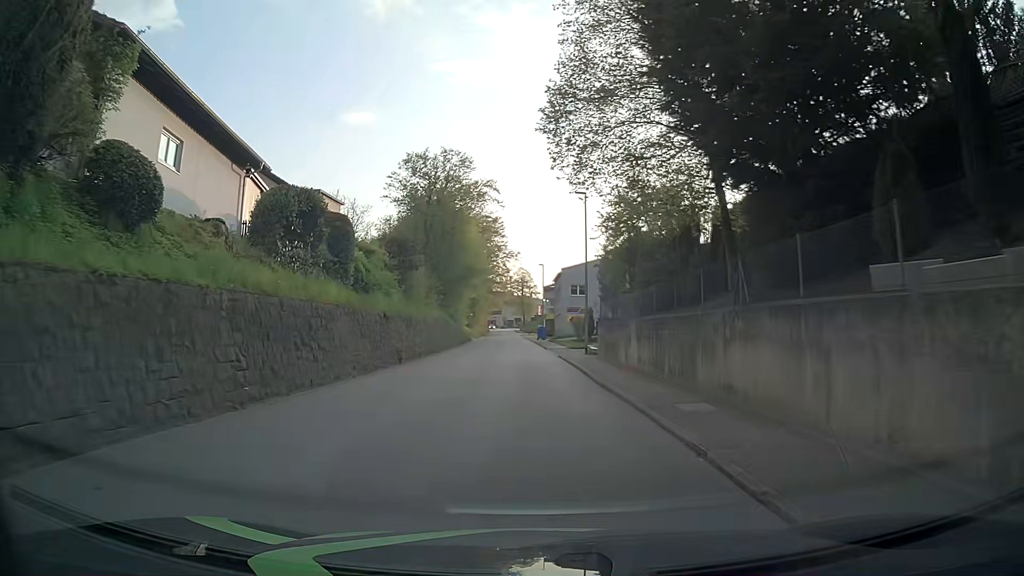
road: tertiary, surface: asphalt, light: Day
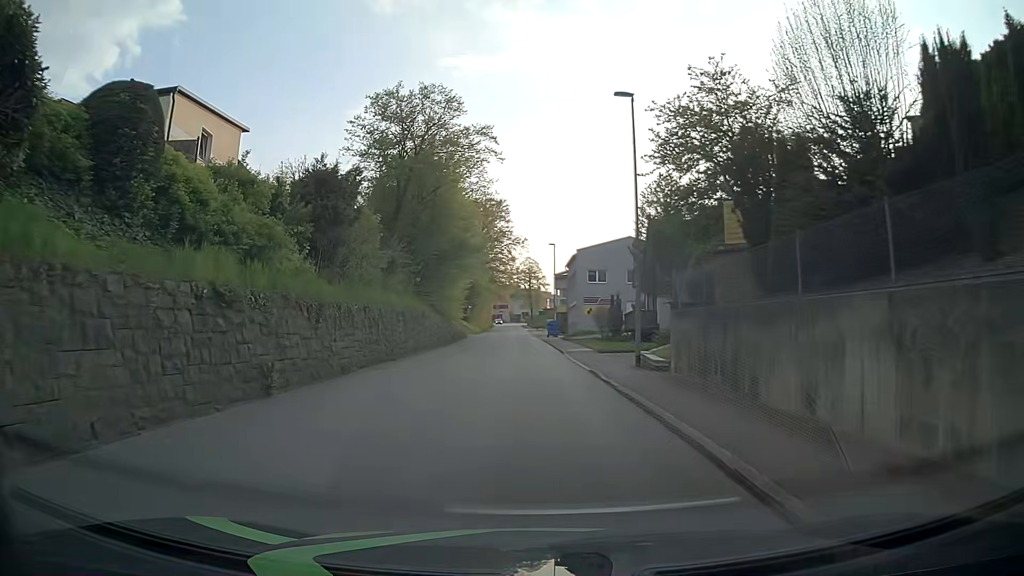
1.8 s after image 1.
(+0.1, +14.4) m; 0°
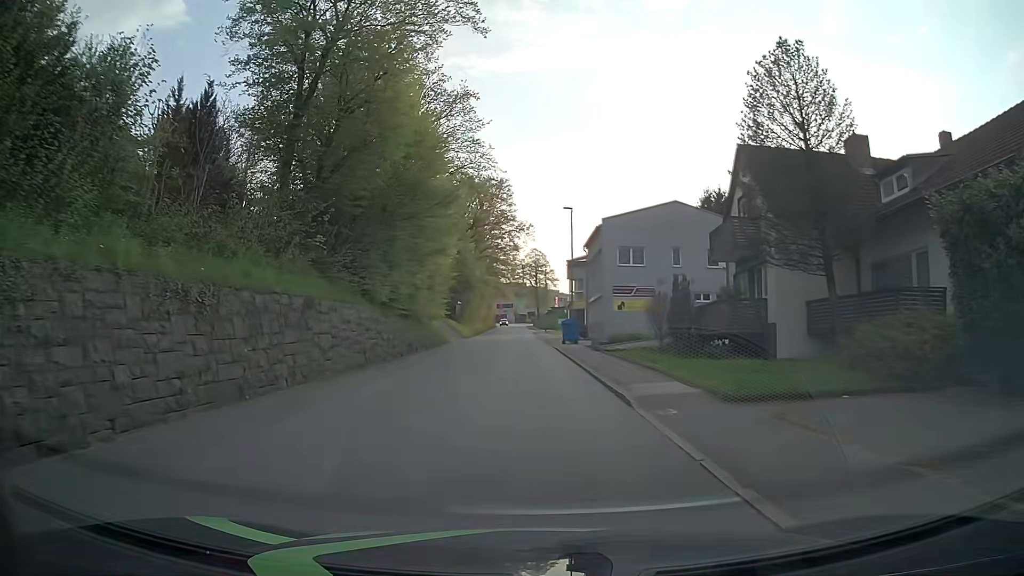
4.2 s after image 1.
(0.0, +19.1) m; 0°
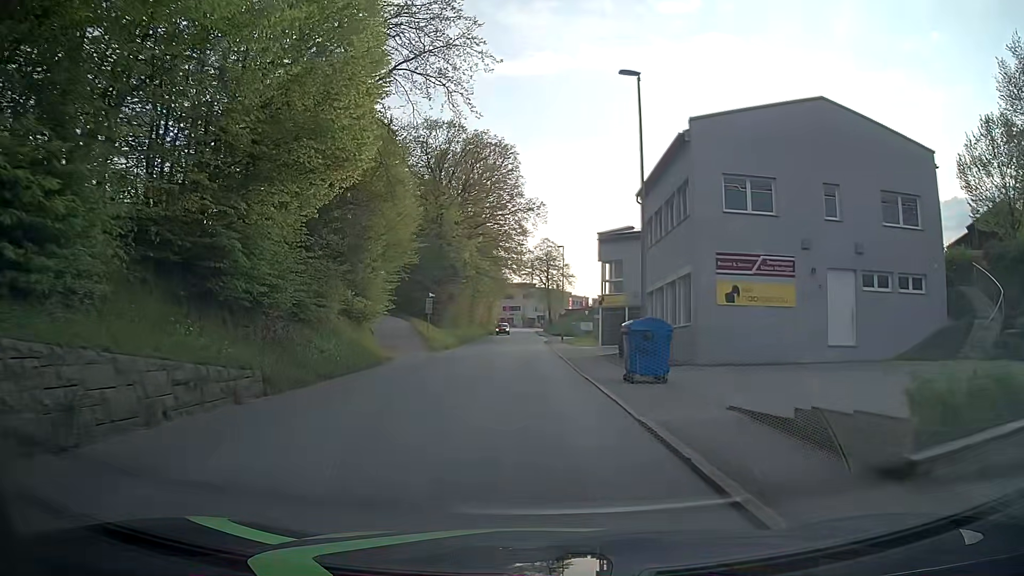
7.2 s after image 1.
(-0.2, +23.8) m; 0°
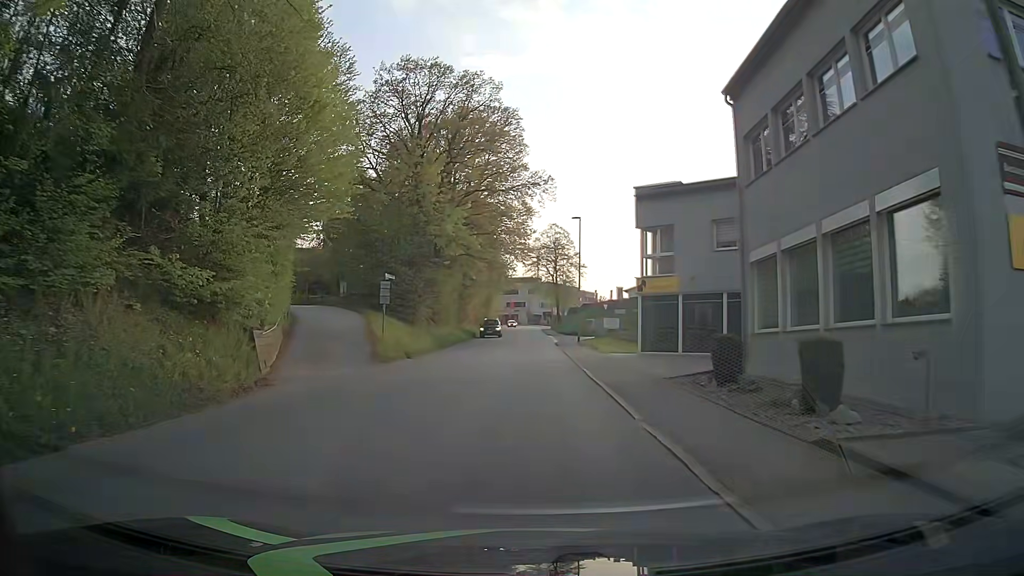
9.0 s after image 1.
(-0.1, +14.4) m; 0°
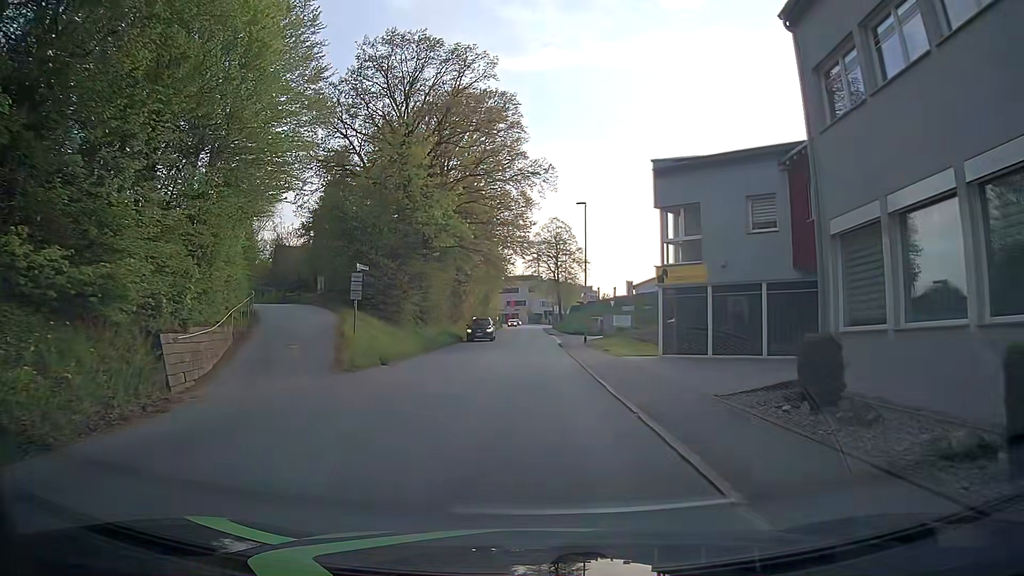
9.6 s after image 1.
(0.0, +4.8) m; 0°
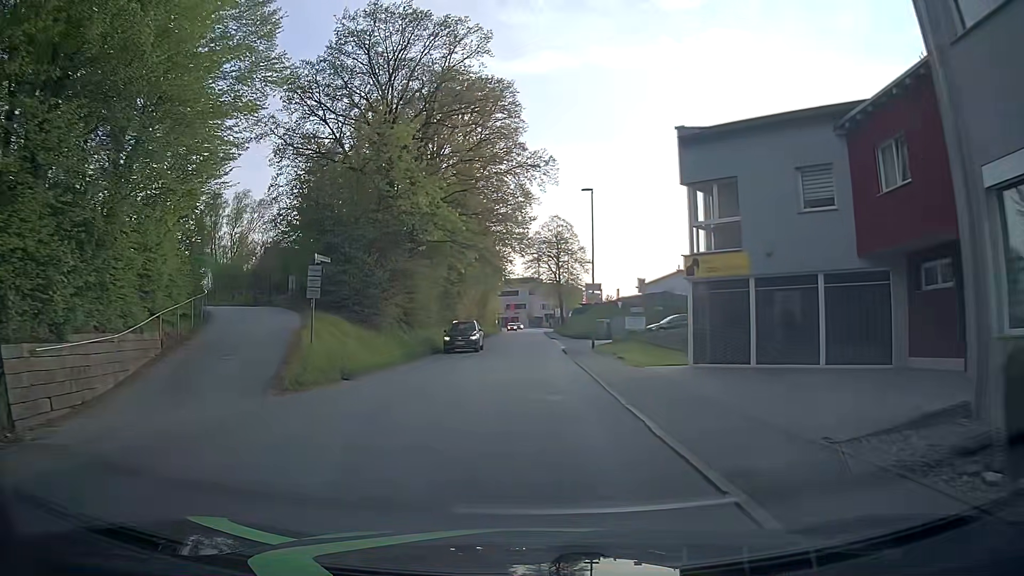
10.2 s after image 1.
(0.0, +4.8) m; +2°
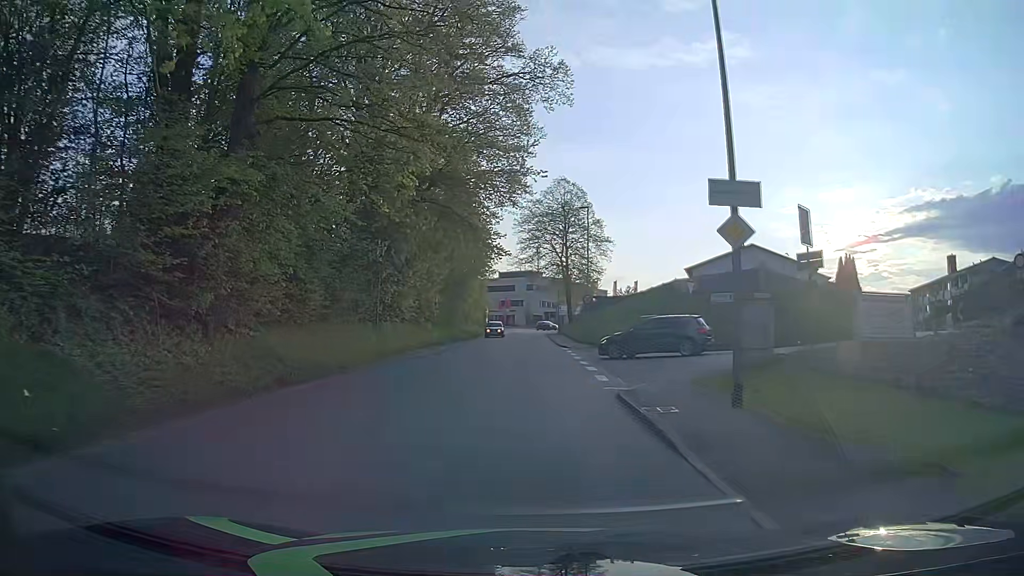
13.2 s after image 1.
(-0.7, +24.0) m; -2°
(0, +10) (0, +20) (0, +30) (0, +40) (0, +50) (0, +60) (0, +70) (0, +80) (0, +90) (0, +100) m
